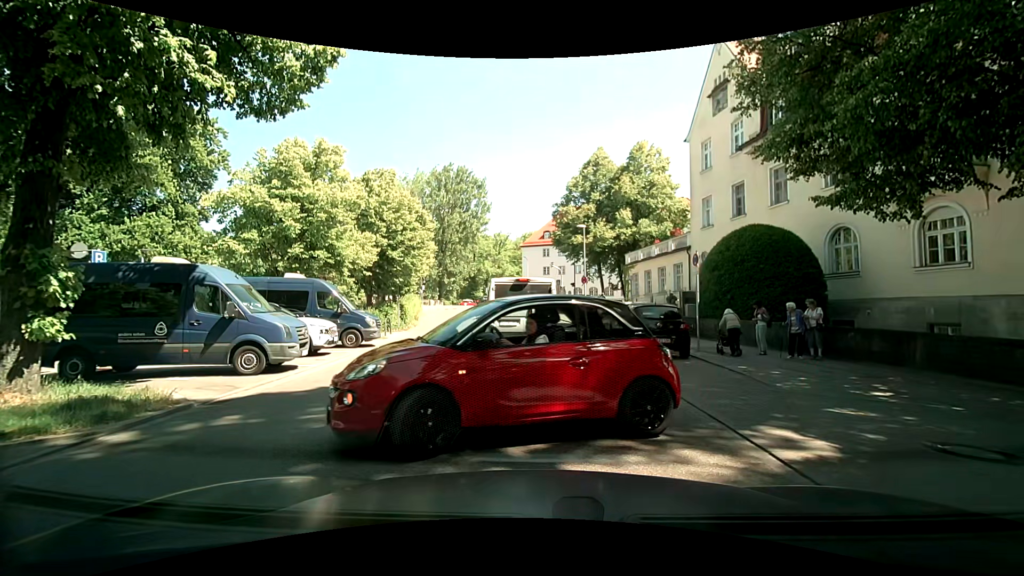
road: residential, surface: asphalt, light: Day
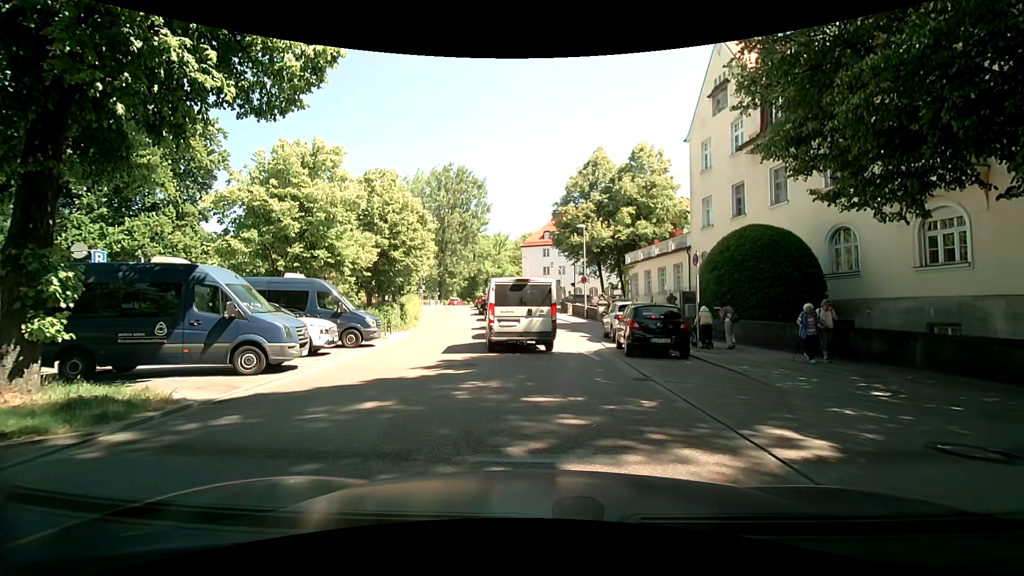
(0.0, 0.0) m; 0°
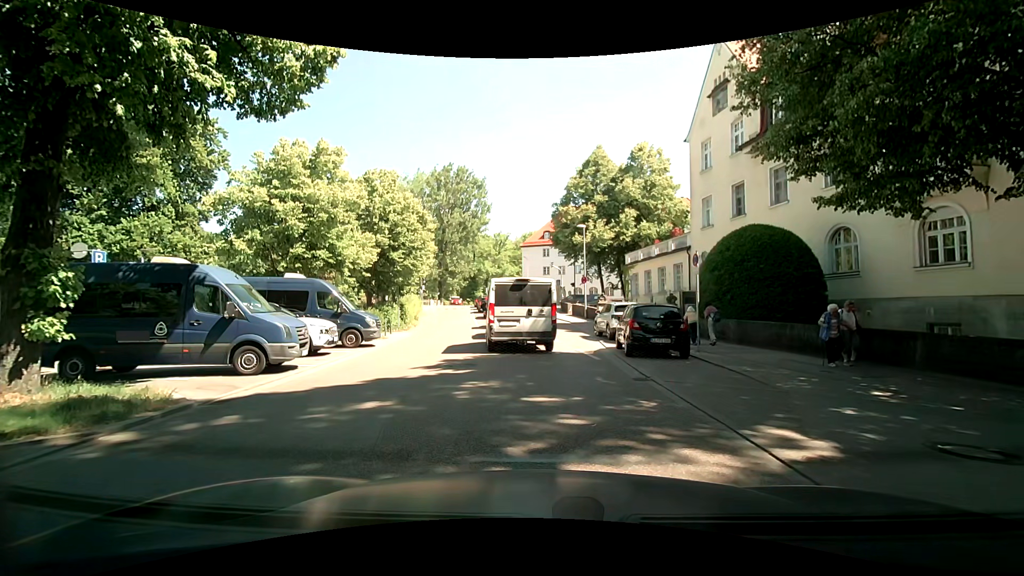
(0.0, 0.0) m; 0°
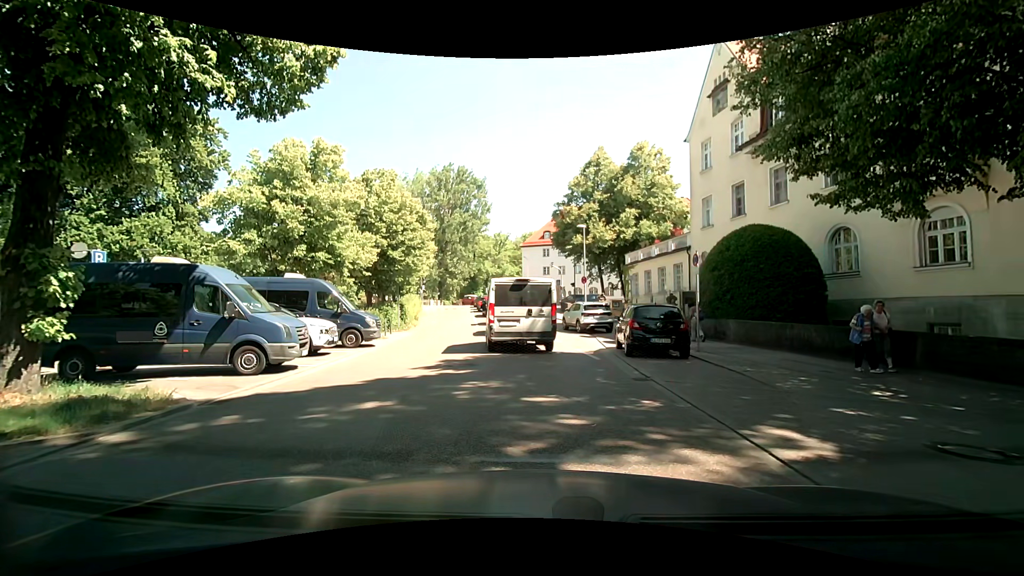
(0.0, 0.0) m; 0°
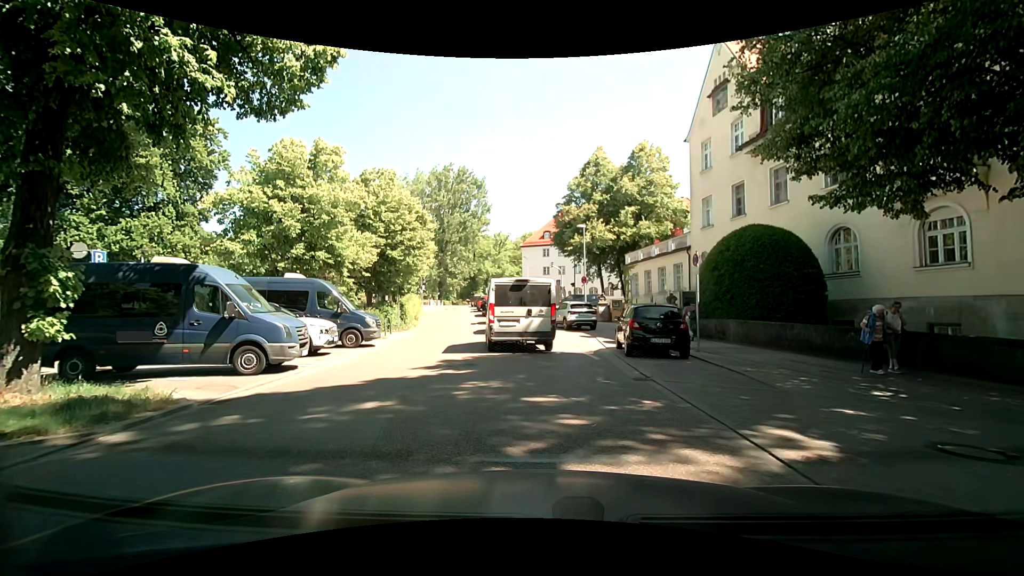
(0.0, 0.0) m; 0°
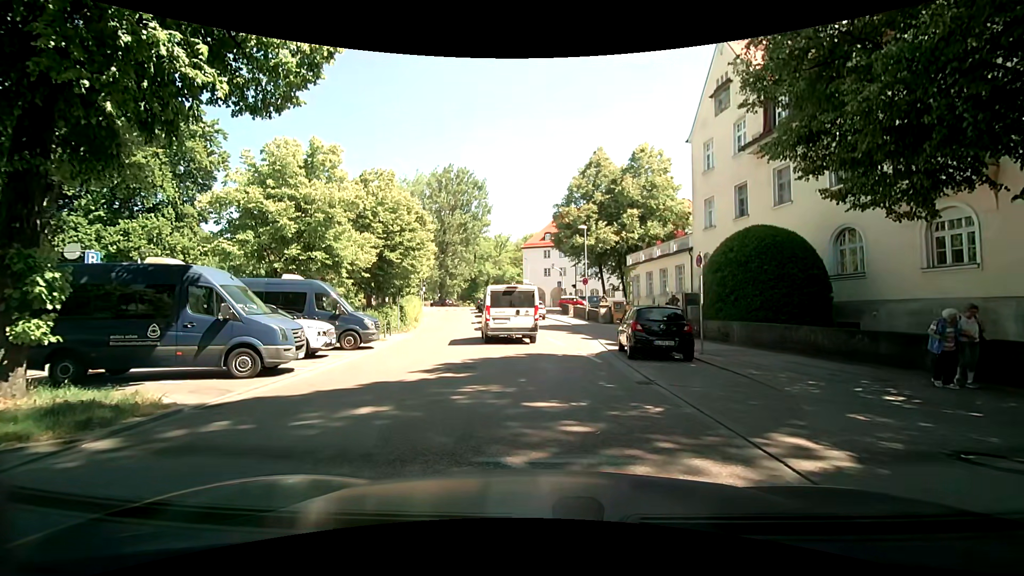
(0.0, +0.2) m; 0°
